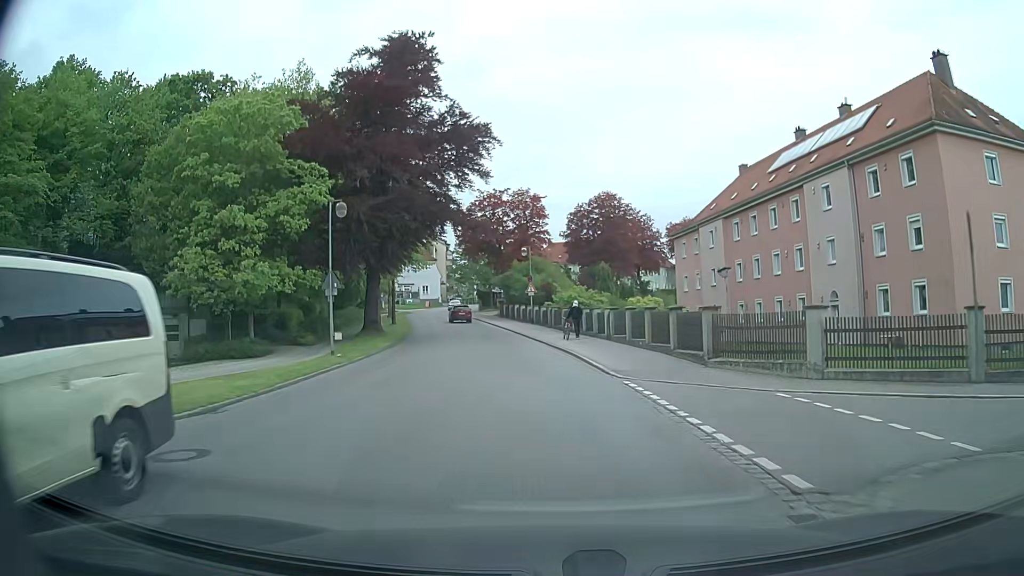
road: tertiary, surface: asphalt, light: Day
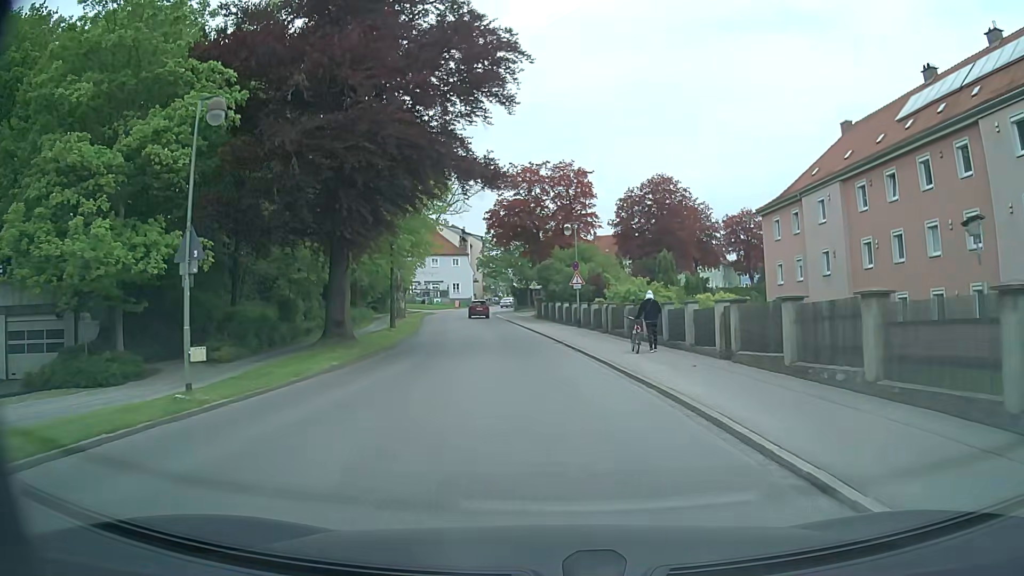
(-0.4, +13.8) m; -3°
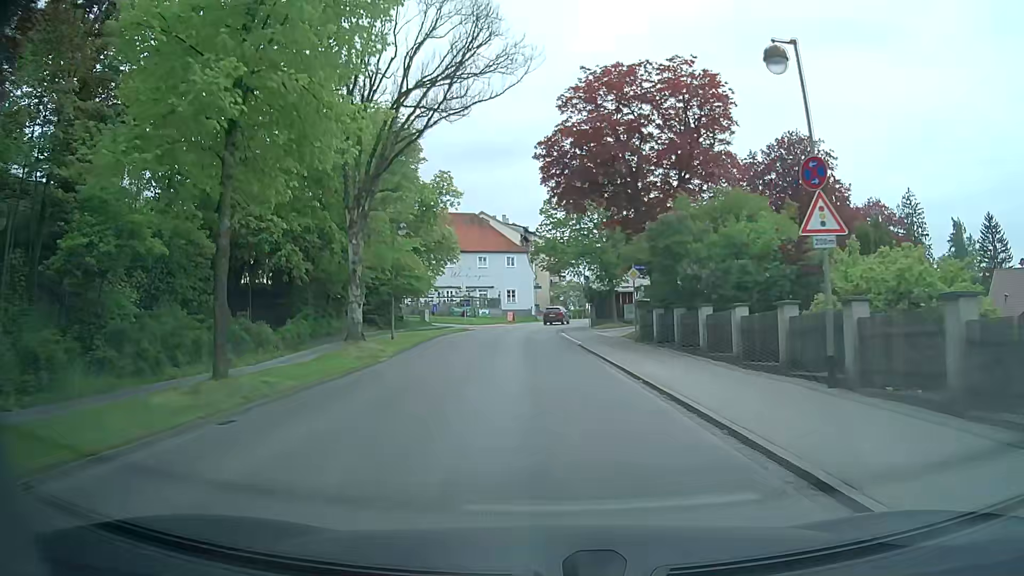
(-1.5, +28.3) m; -7°
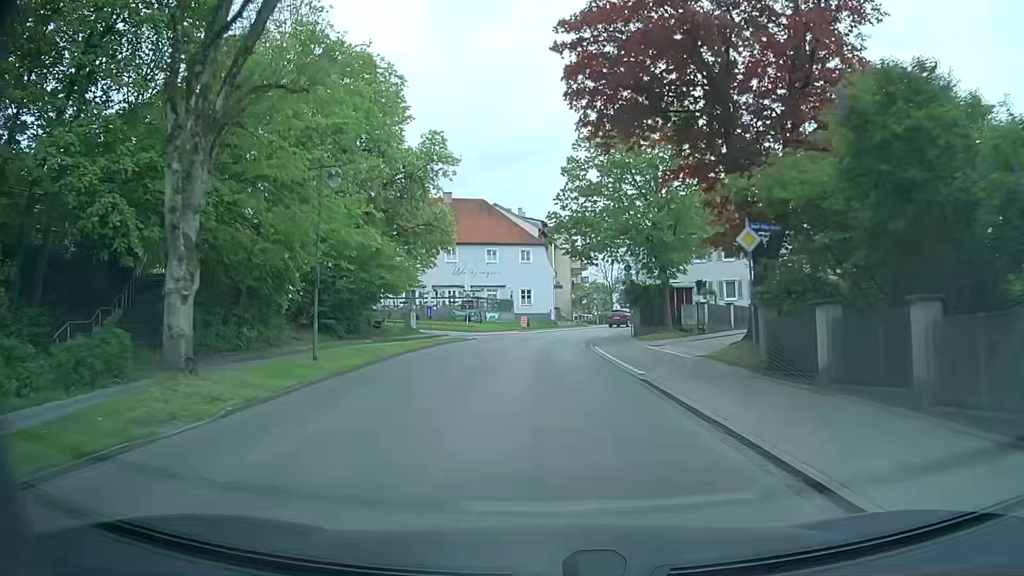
(-0.1, +14.1) m; -1°
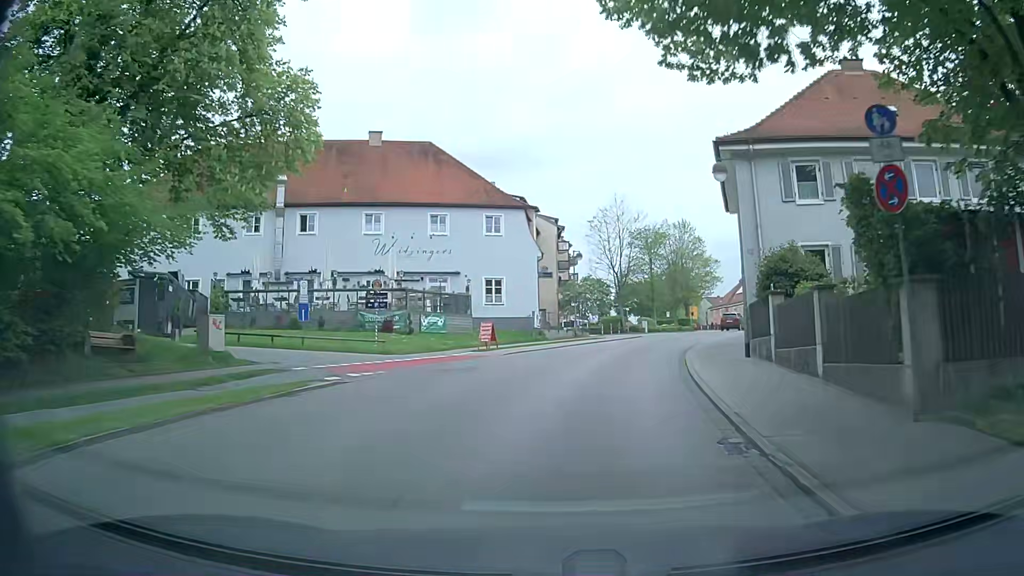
(-0.2, +27.0) m; +1°
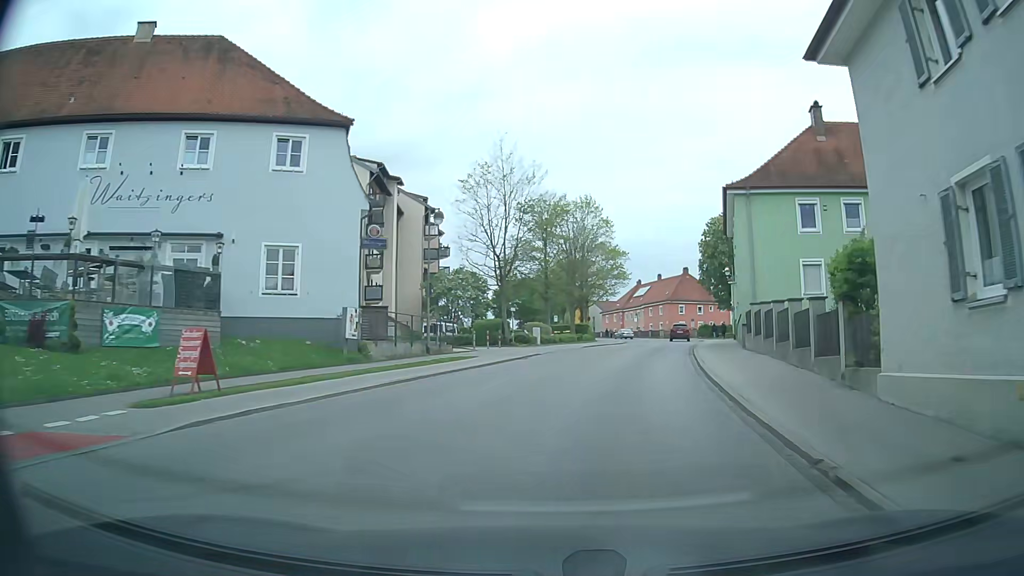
(+1.6, +19.7) m; +10°
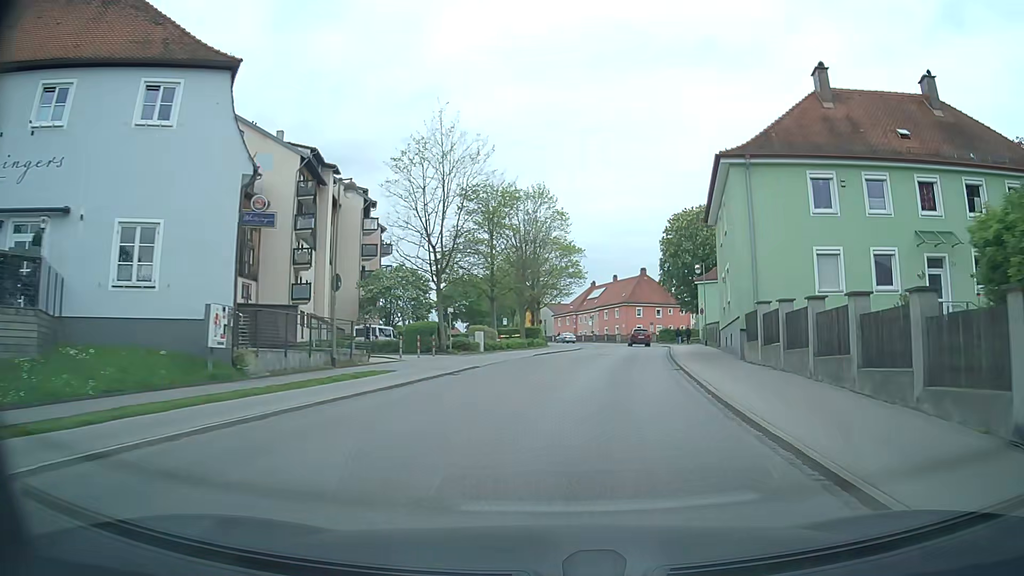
(+0.3, +6.7) m; +4°
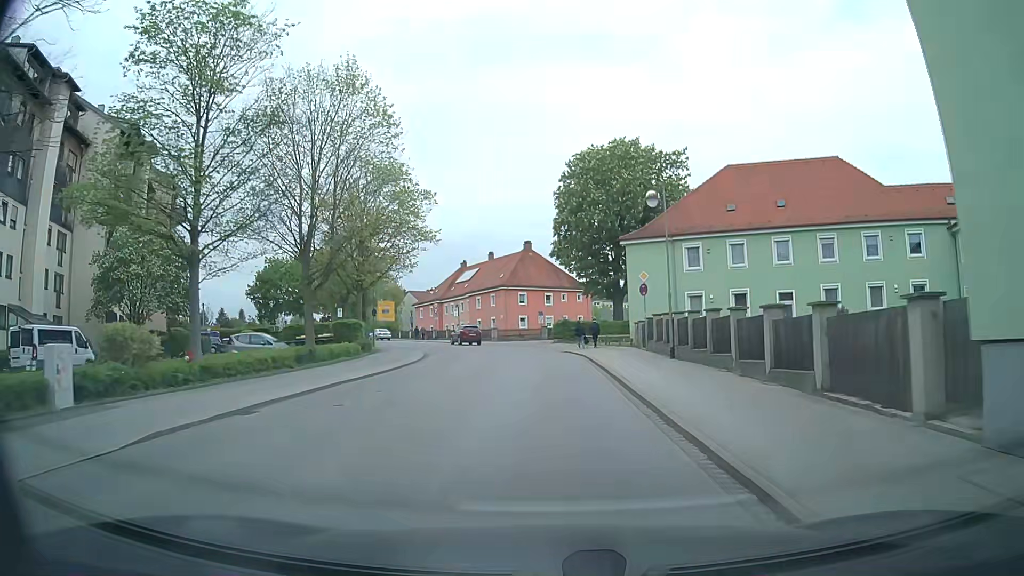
(+3.1, +26.9) m; +8°
(0, +10) (0, +20) (+1, +30) (0, +40) (-2, +50) (-5, +59) (-9, +69) (-13, +77) (-19, +86) (-24, +94) m
